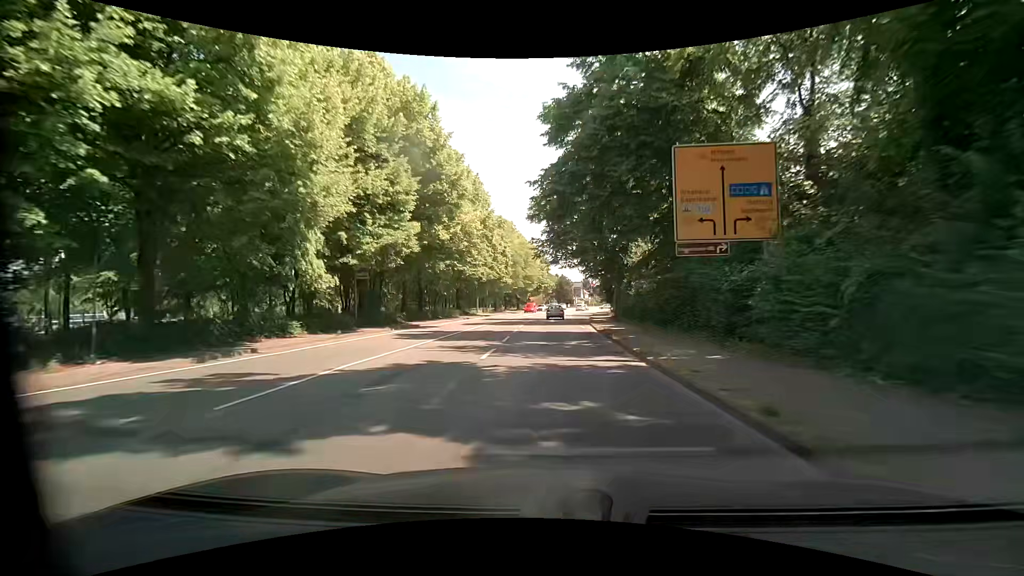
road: primary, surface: asphalt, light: Day
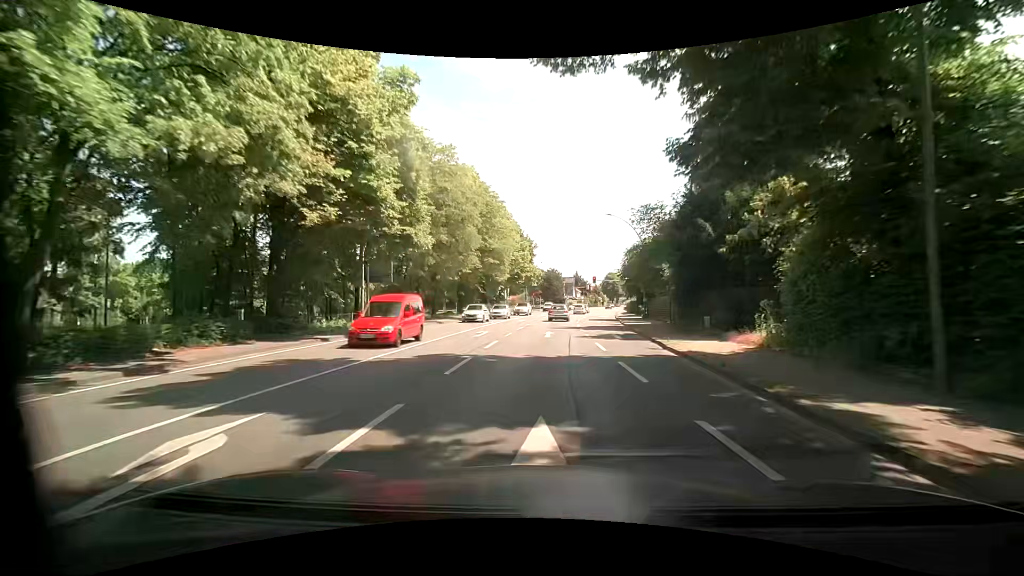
(+1.0, +38.7) m; +2°
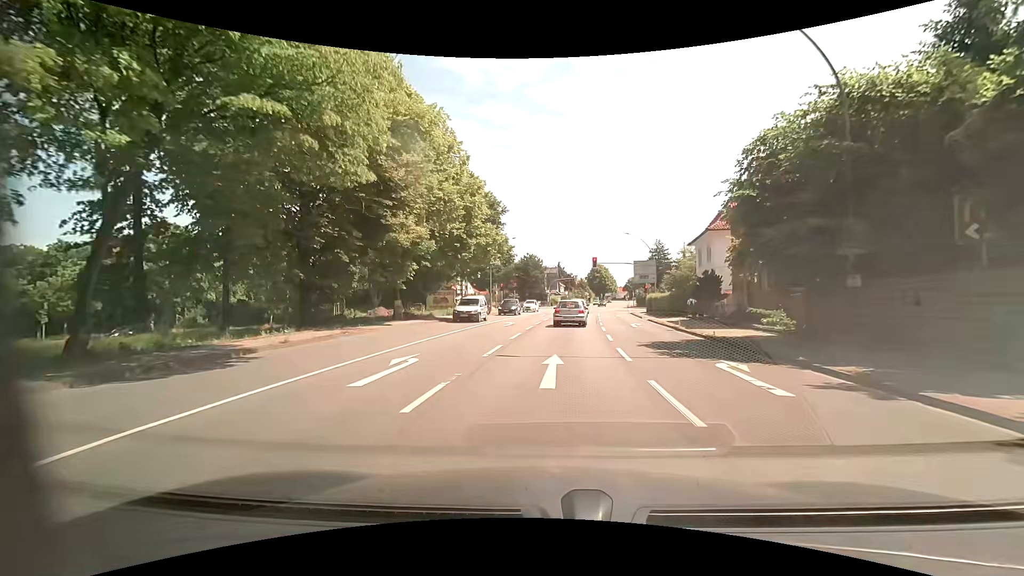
(+0.6, +33.0) m; +3°
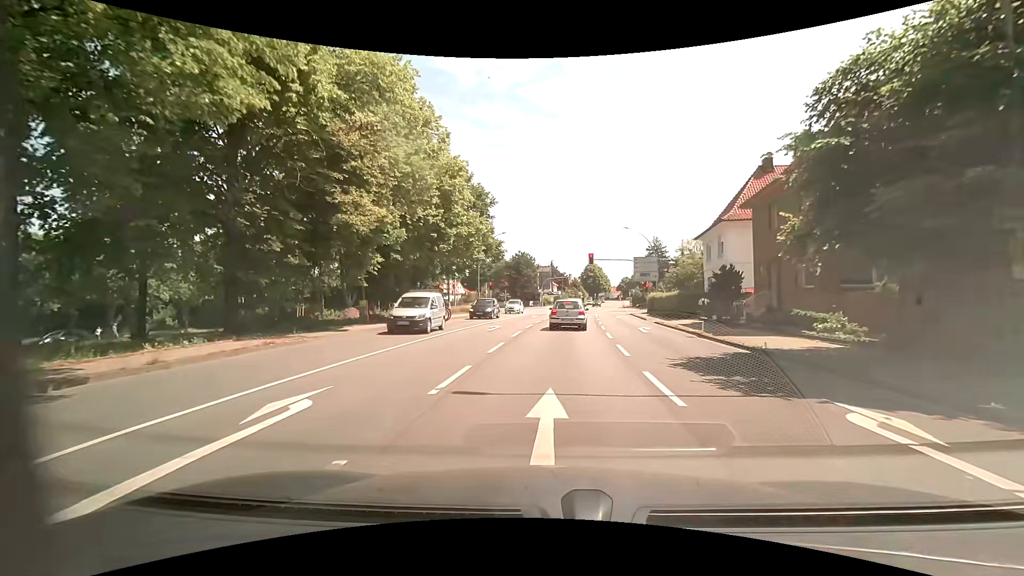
(0.0, +4.7) m; 0°
